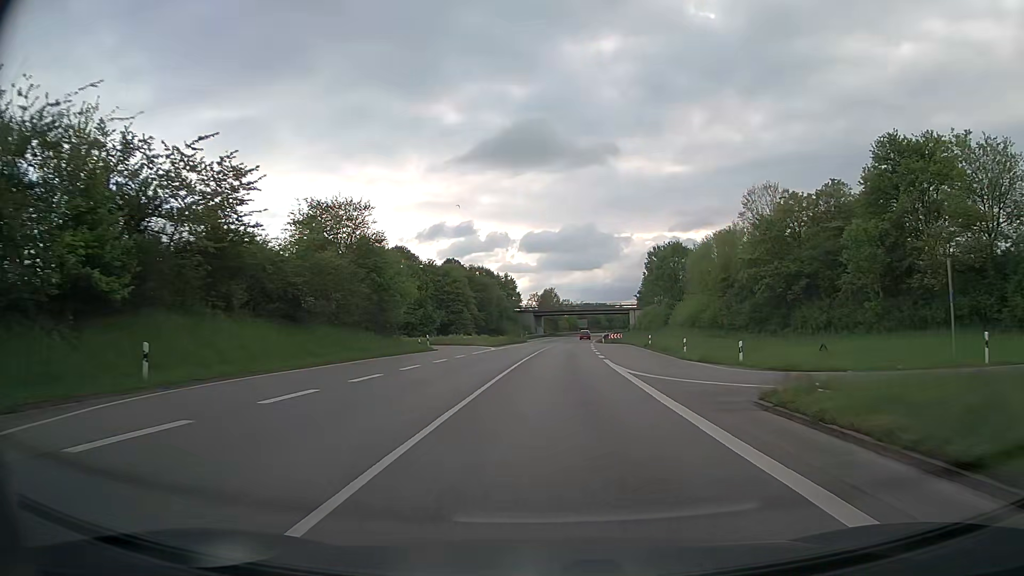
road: trunk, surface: asphalt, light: Day
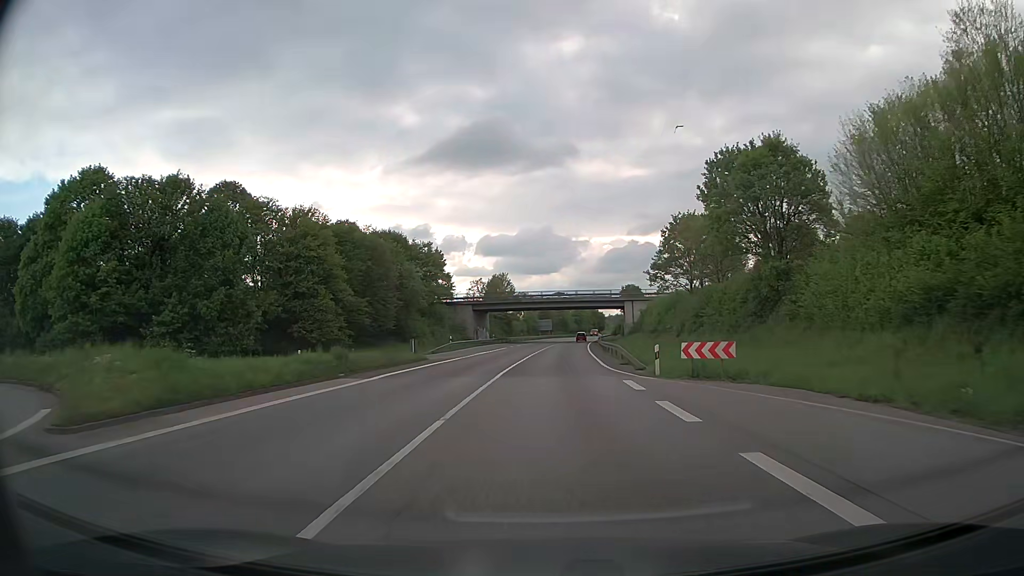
(+1.6, +55.7) m; +4°
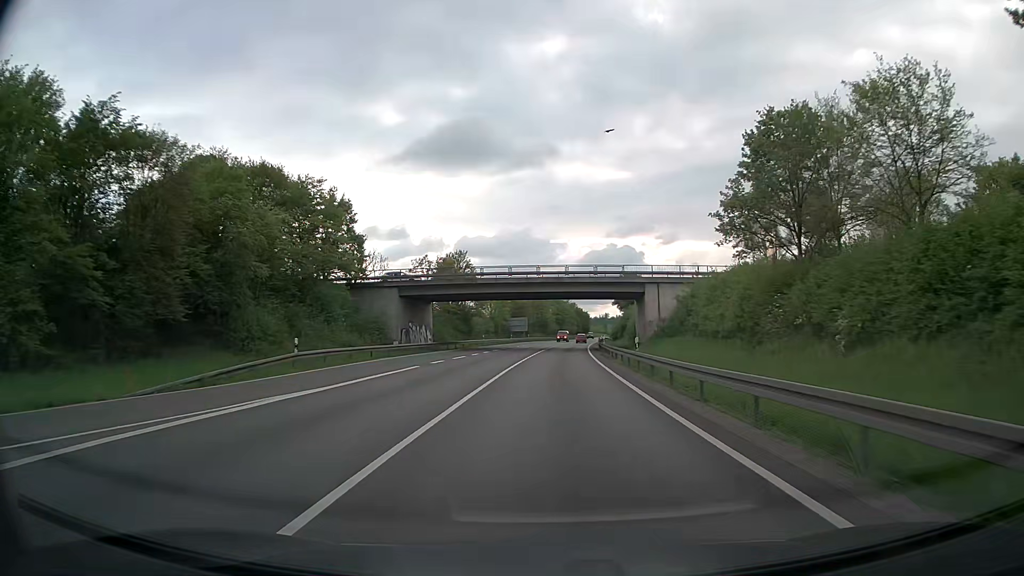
(+0.6, +36.8) m; +2°
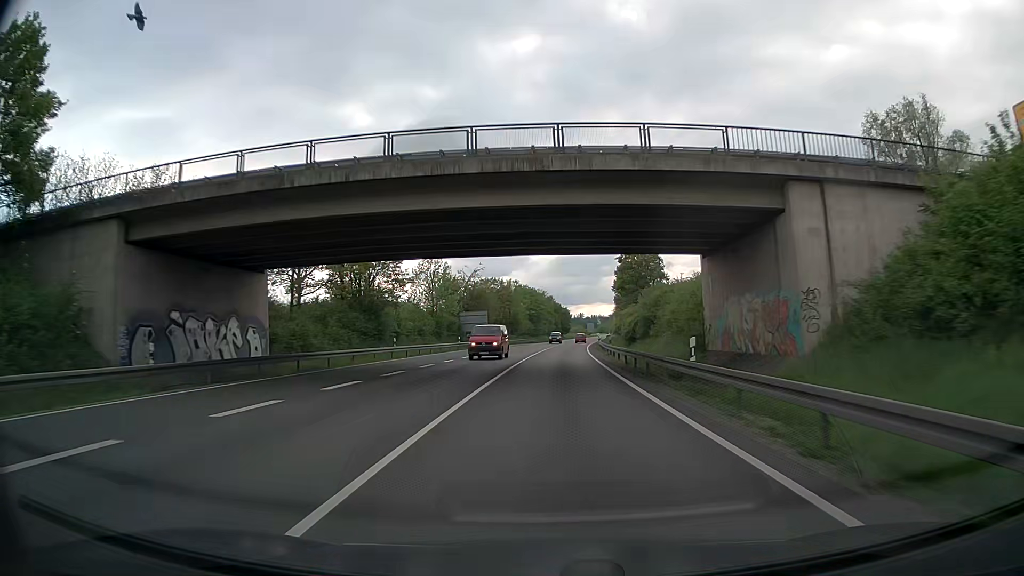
(+0.9, +39.3) m; +3°
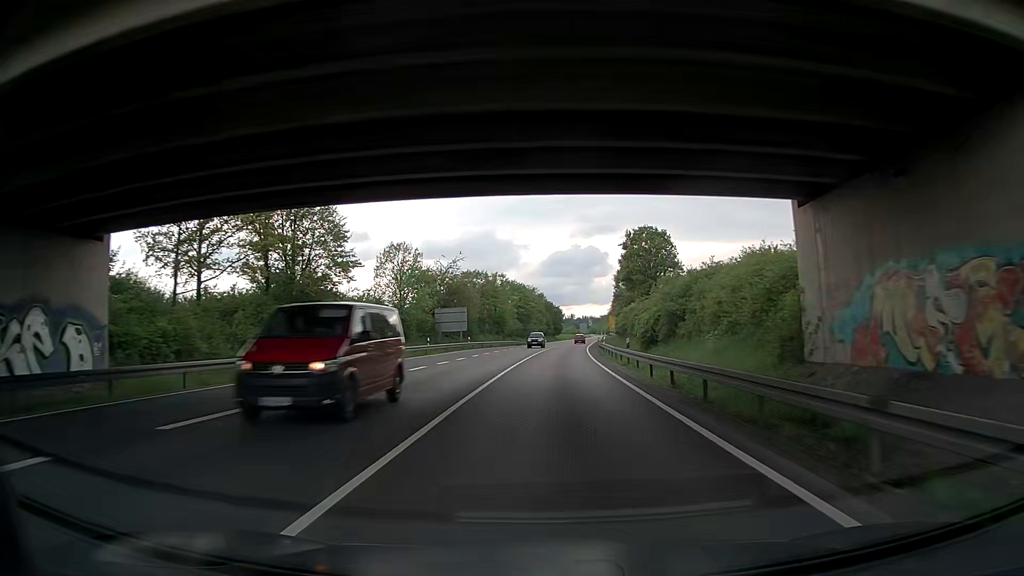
(+0.1, +13.6) m; 0°
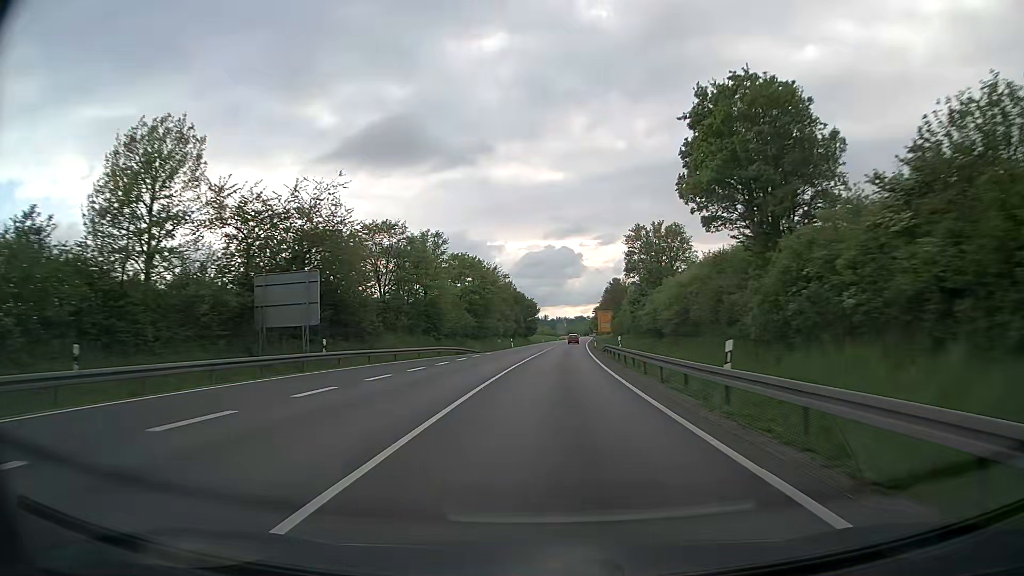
(+0.7, +42.4) m; +2°
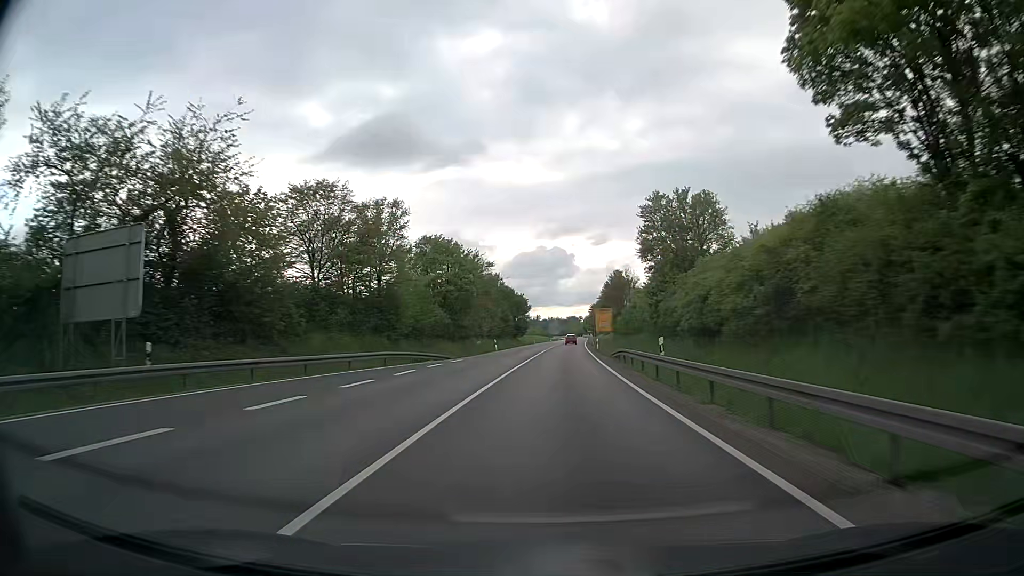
(+0.1, +14.6) m; +1°
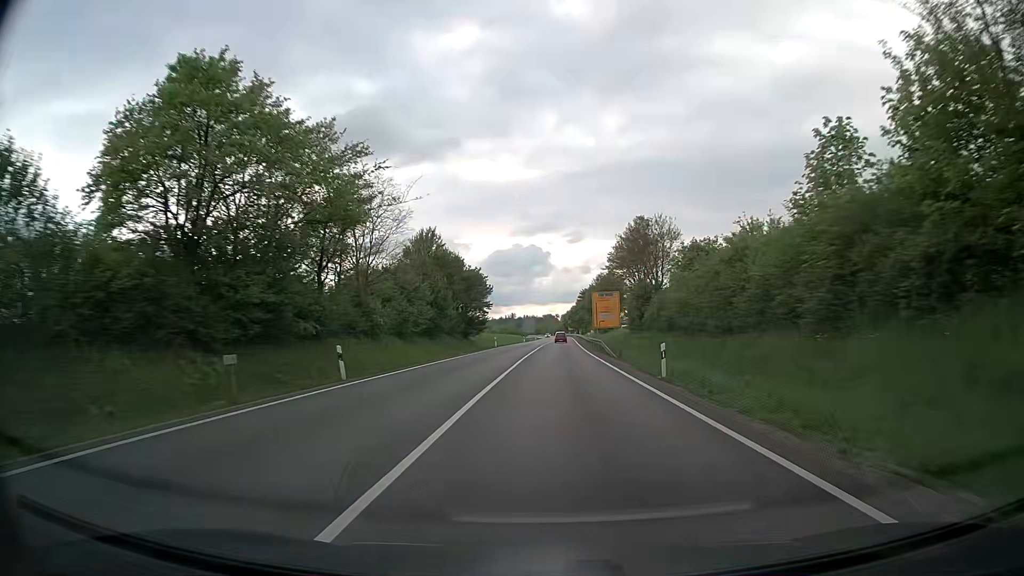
(+0.7, +44.9) m; +2°
(0, +10) (0, +20) (0, +30) (0, +40) (+1, +50) (+1, +60) (+1, +70) (+2, +80) (+2, +90) (+2, +100) m
